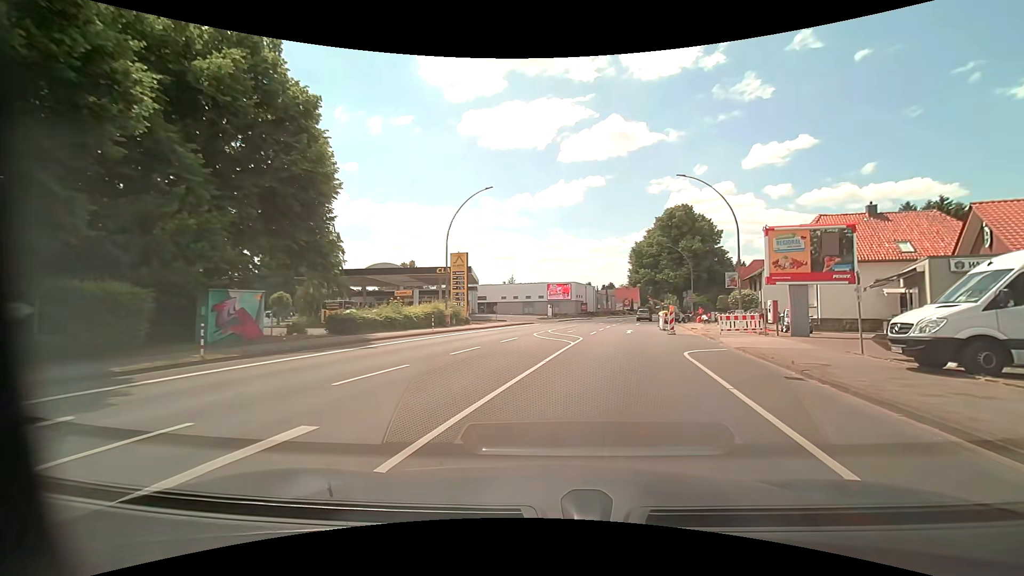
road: primary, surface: asphalt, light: Day
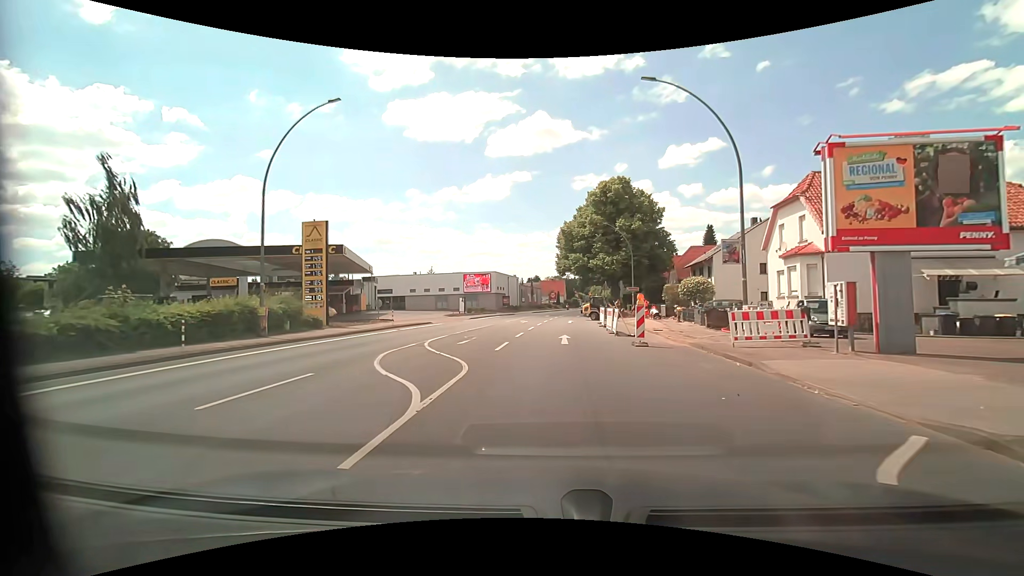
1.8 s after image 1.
(+1.7, +13.7) m; +9°
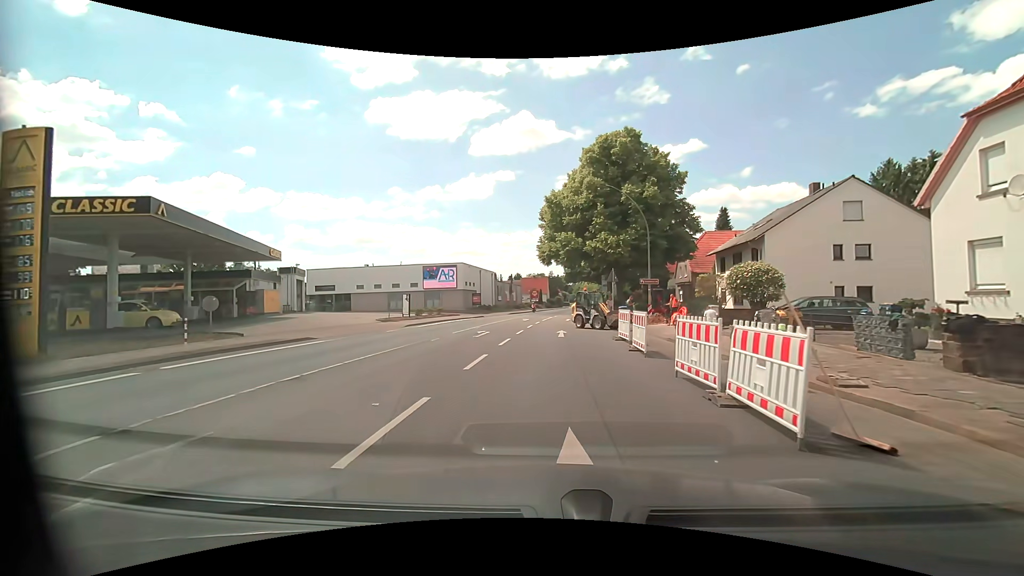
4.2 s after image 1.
(+0.2, +16.0) m; +2°
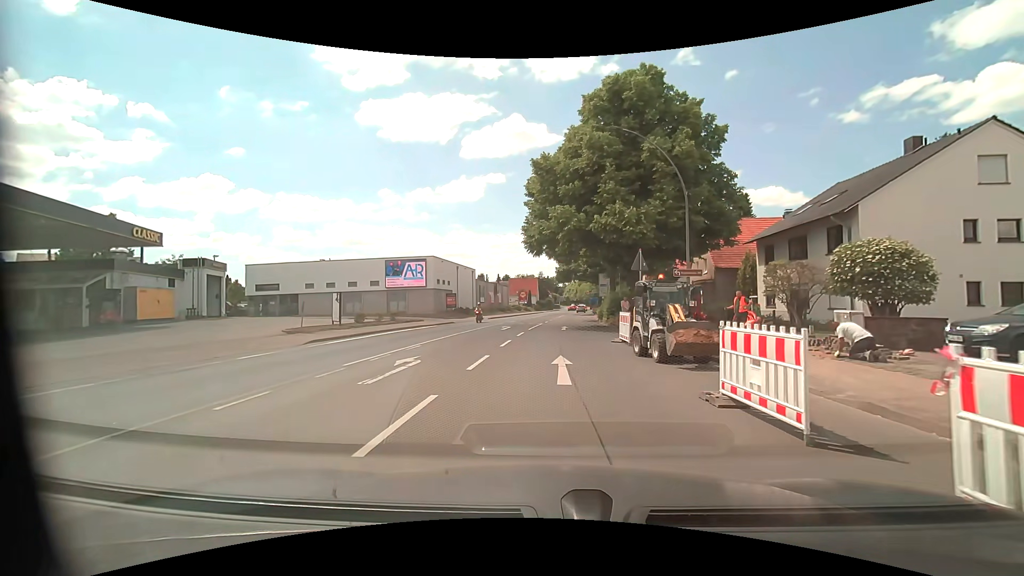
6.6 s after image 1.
(+0.1, +11.6) m; +1°
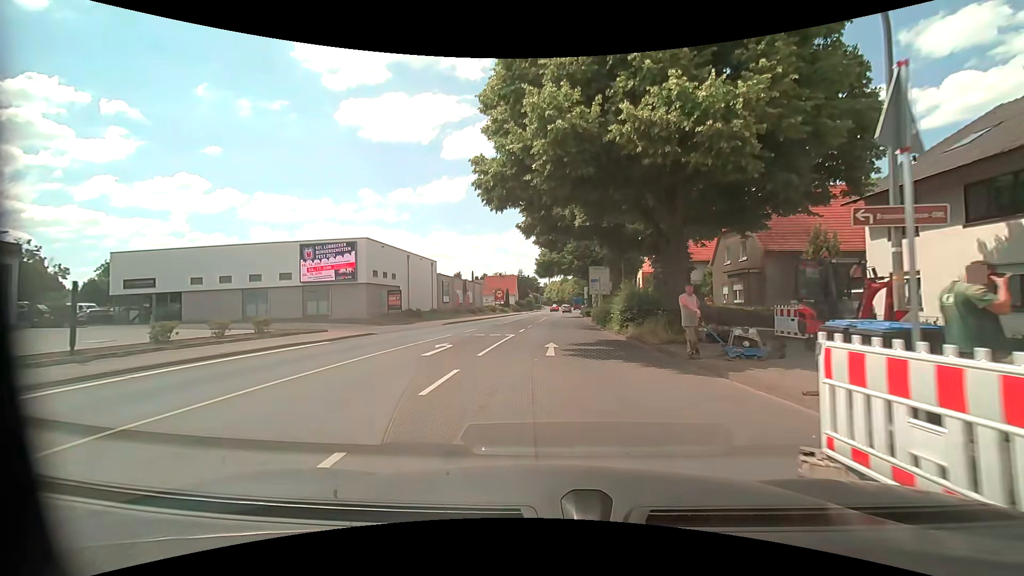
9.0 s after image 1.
(+0.4, +15.2) m; +3°
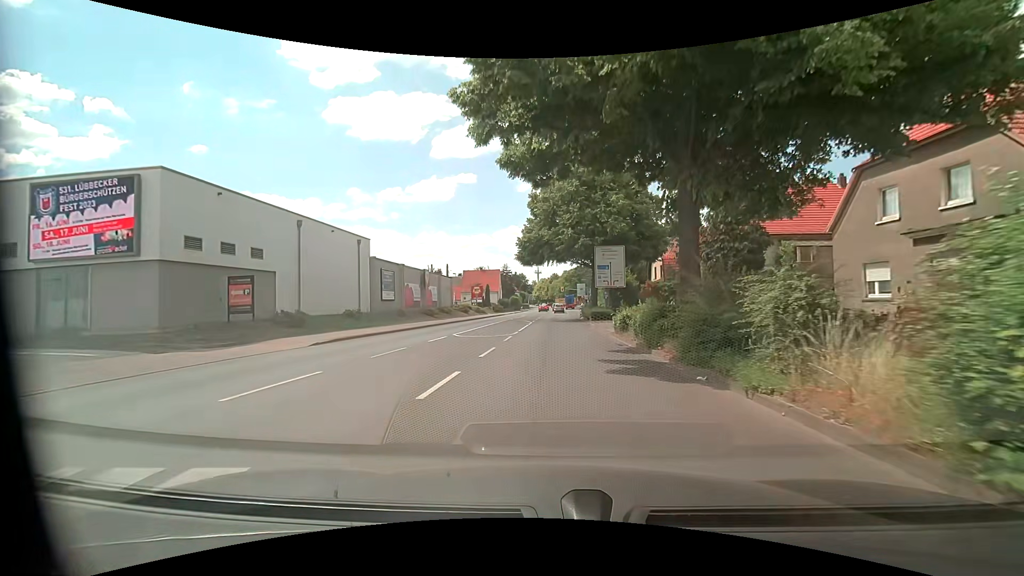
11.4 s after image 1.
(+0.2, +20.2) m; 0°
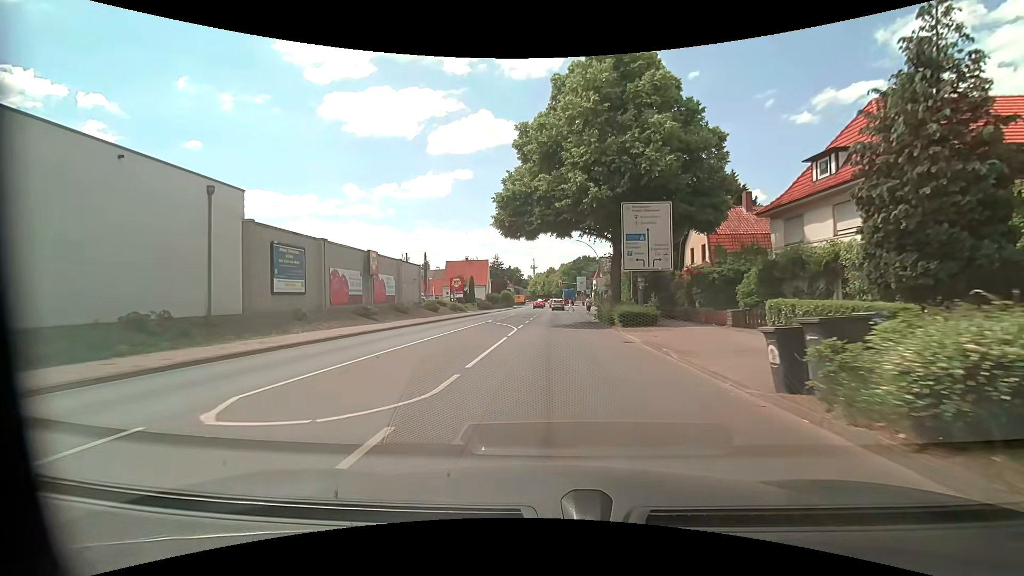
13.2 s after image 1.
(+0.4, +16.9) m; +1°
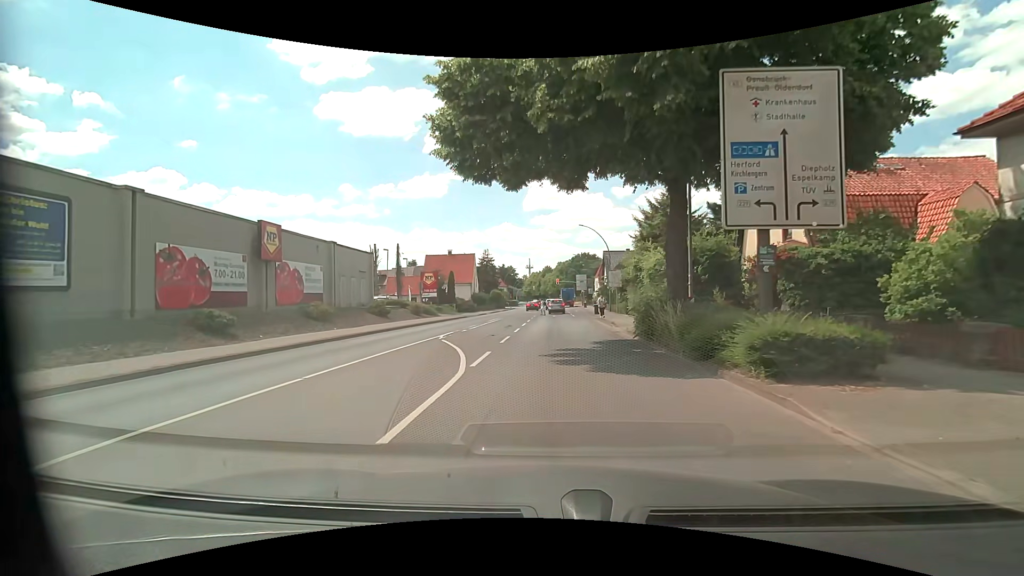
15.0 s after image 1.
(+0.2, +14.7) m; +1°
(0, +10) (-1, +20) (-2, +30) (-2, +40) (-2, +50) (-2, +60) (-2, +70) (-2, +80) (-1, +90) (-1, +100) m
